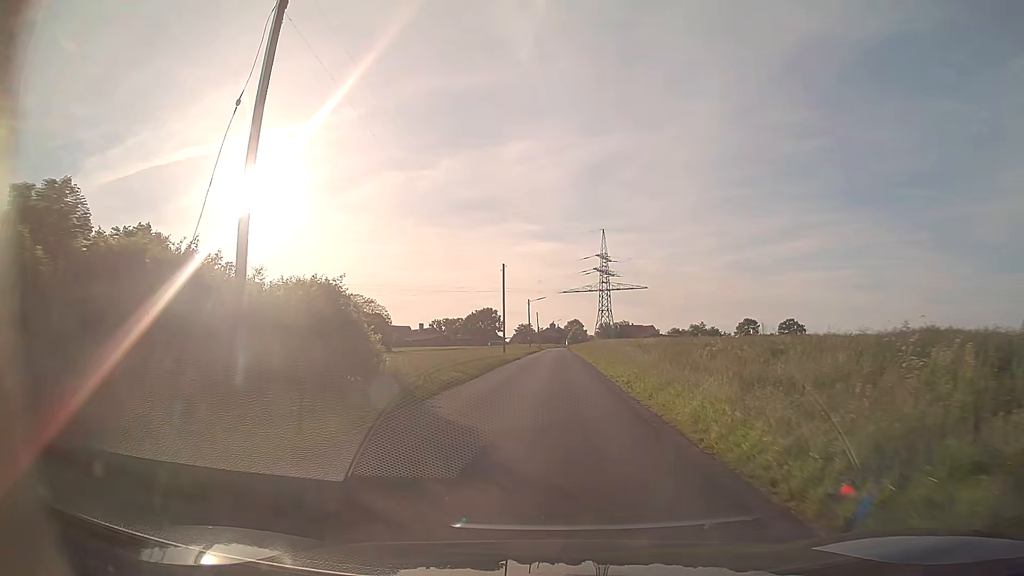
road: unclassified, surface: asphalt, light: Day
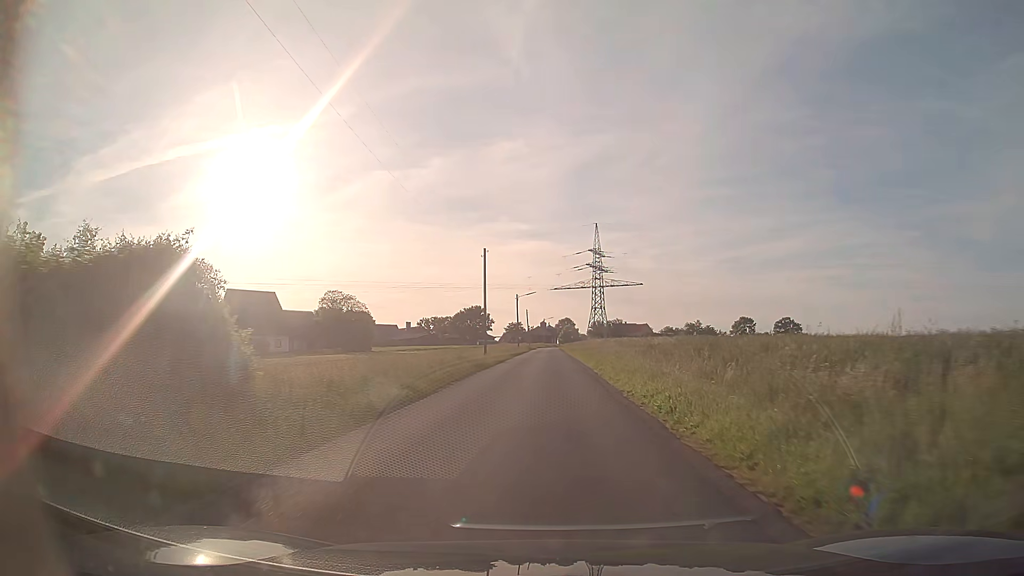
(+0.1, +8.6) m; +1°
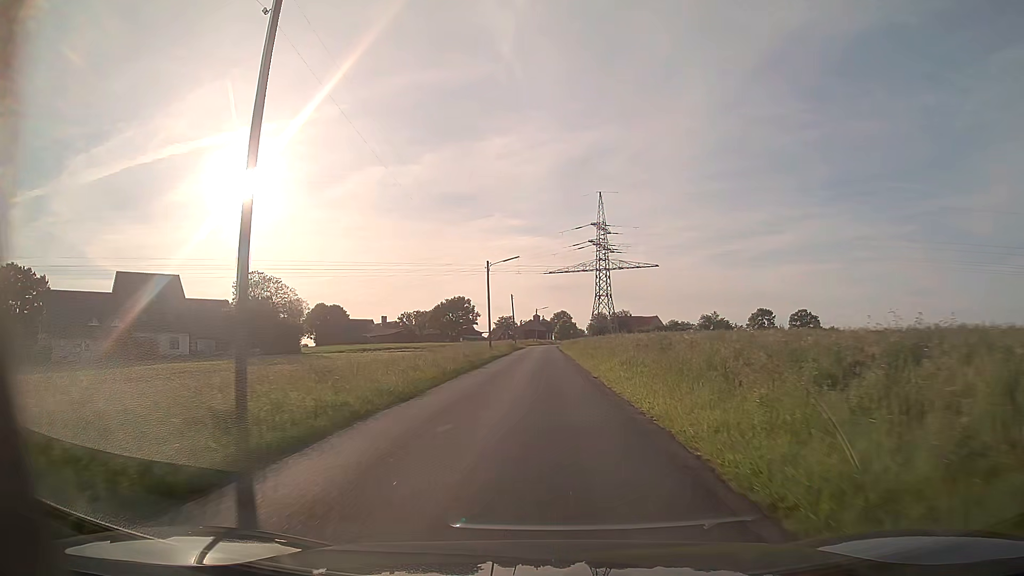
(+0.3, +35.0) m; +1°
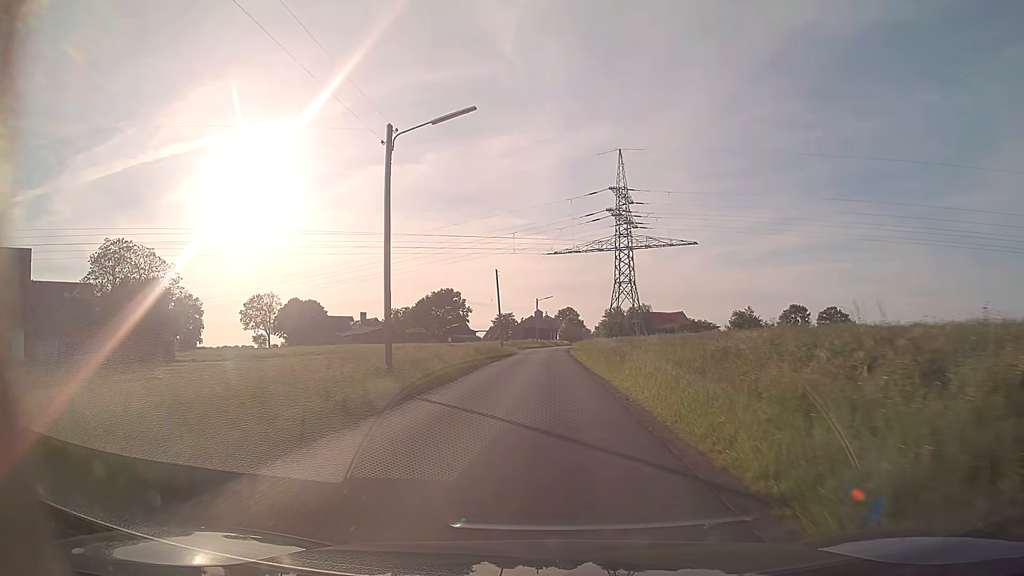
(-0.1, +34.9) m; 0°
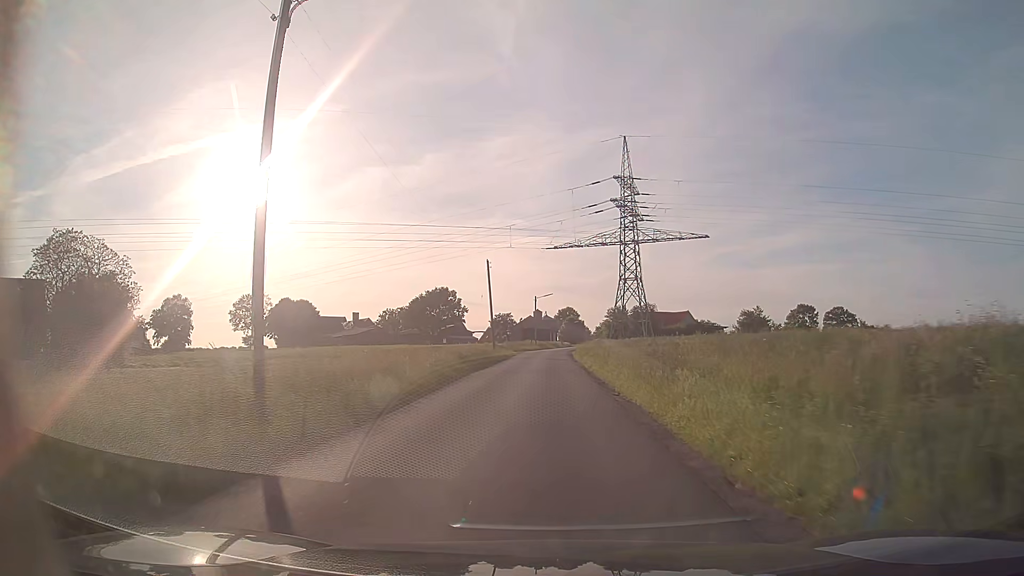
(0.0, +8.5) m; 0°
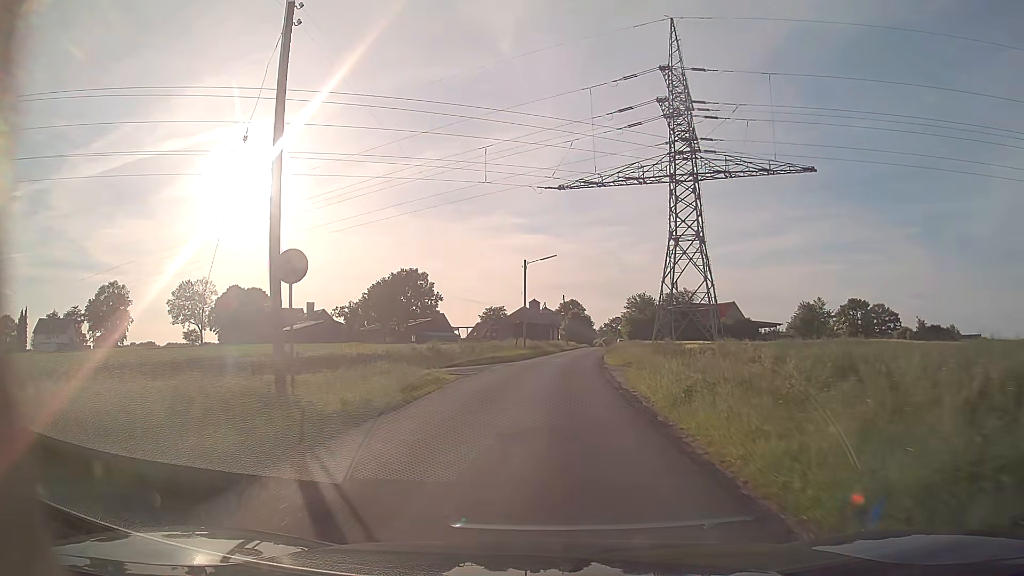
(+0.2, +42.9) m; 0°
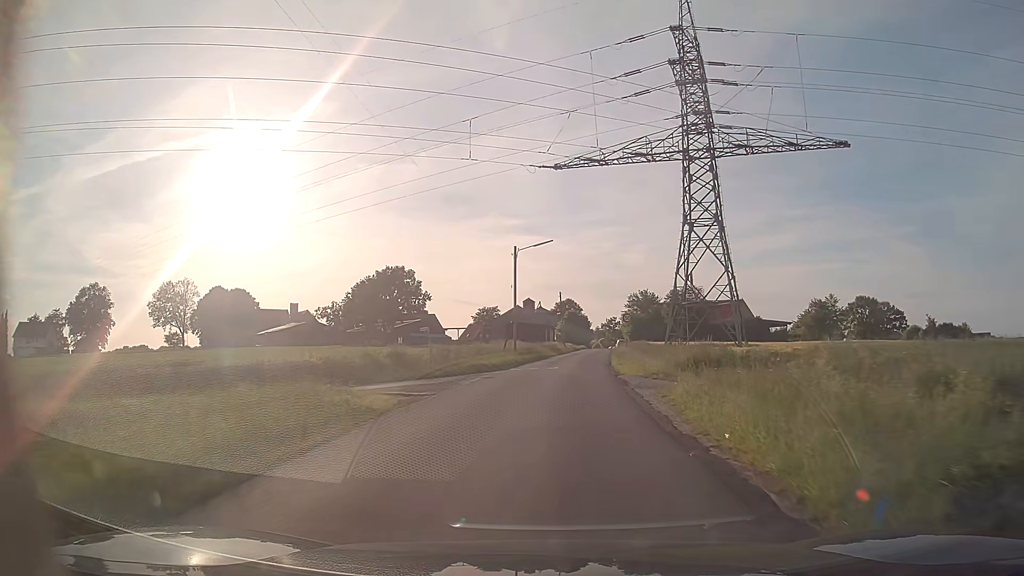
(0.0, +8.7) m; 0°
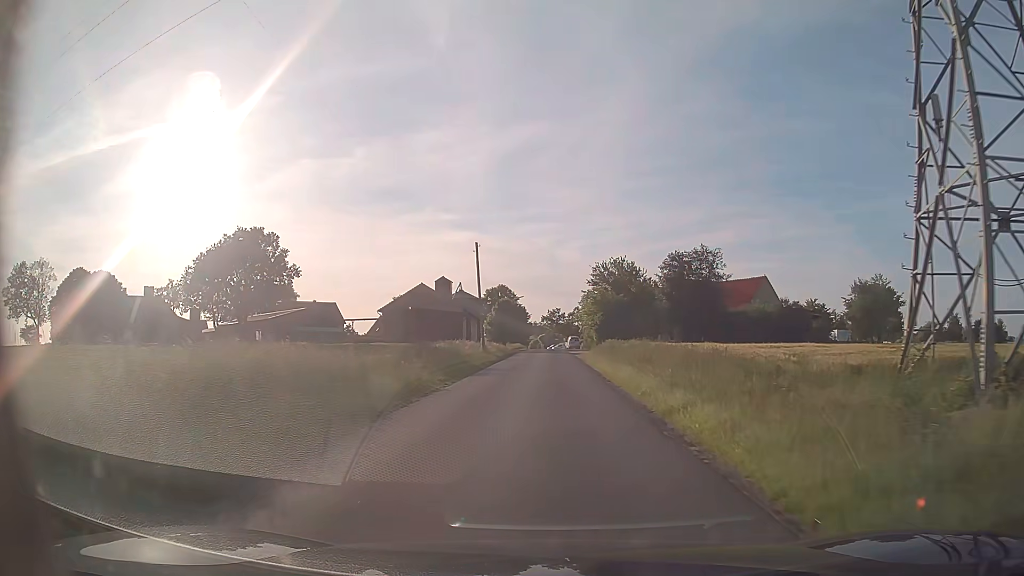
(+1.9, +42.7) m; +5°
(0, +10) (0, +20) (0, +30) (0, +40) (0, +50) (0, +60) (0, +70) (0, +80) (0, +90) (0, +100) m
